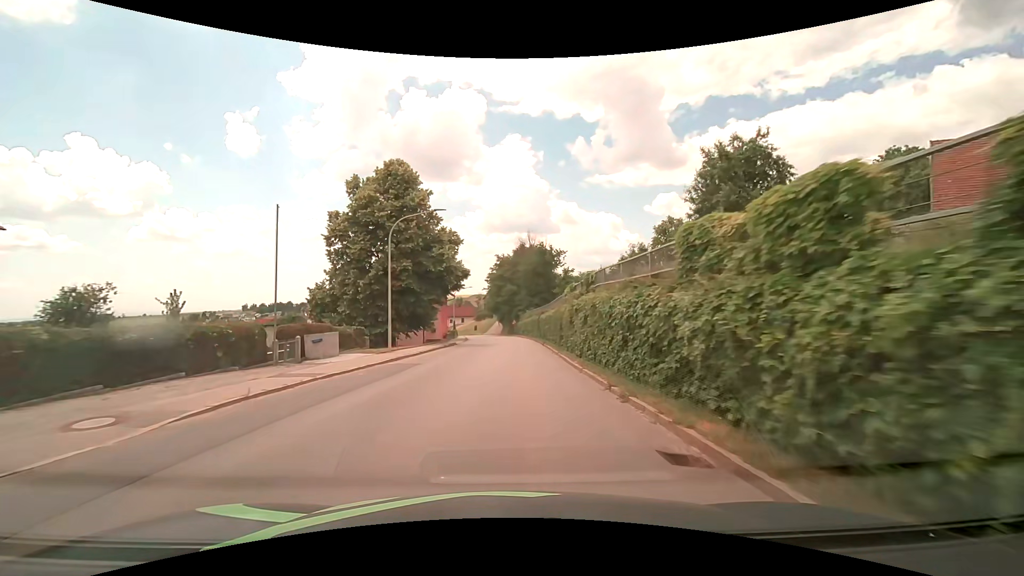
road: tertiary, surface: asphalt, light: Day
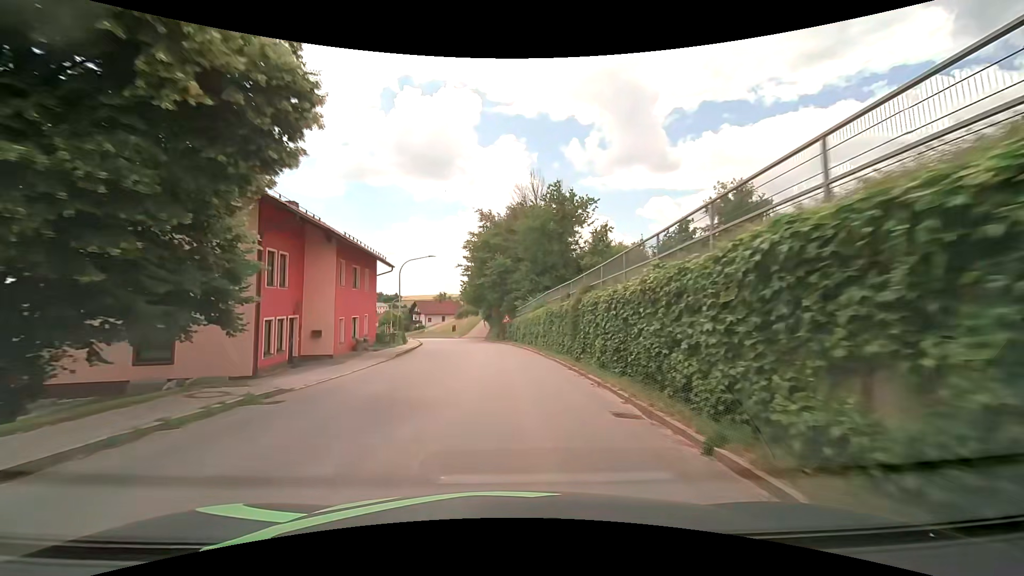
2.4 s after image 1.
(+0.4, +31.4) m; +1°
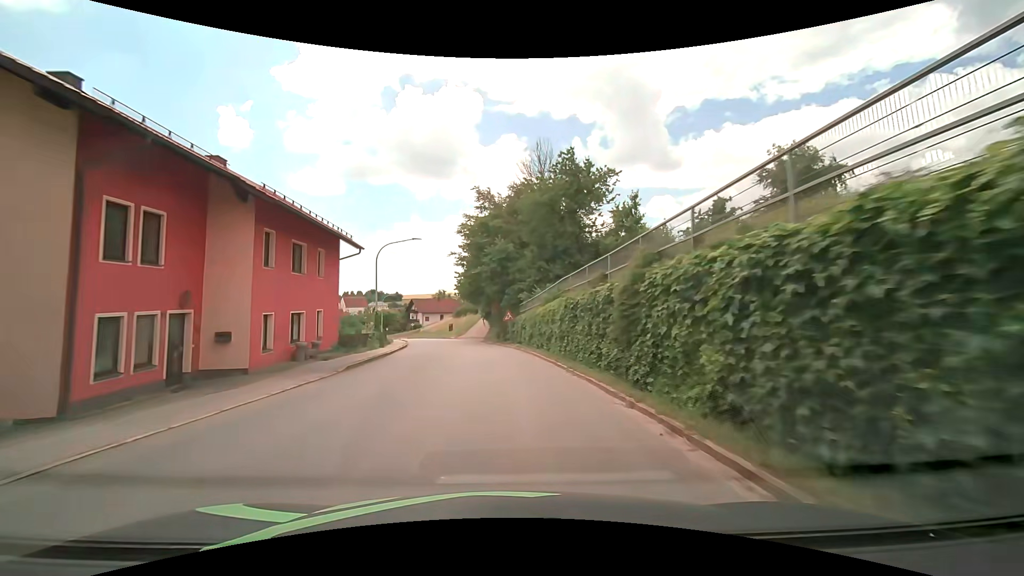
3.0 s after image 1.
(0.0, +7.7) m; 0°
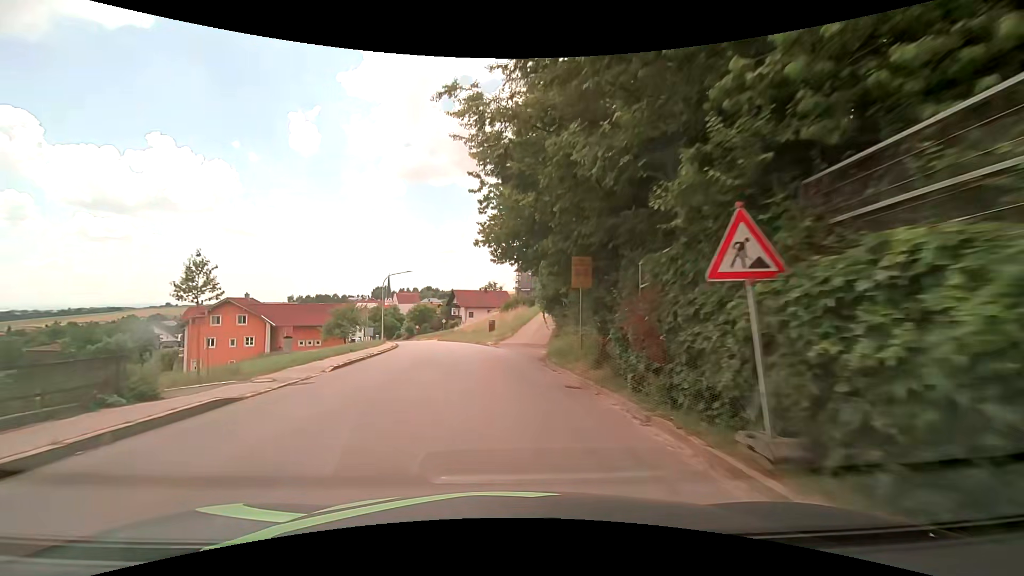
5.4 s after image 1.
(-1.6, +30.5) m; -7°
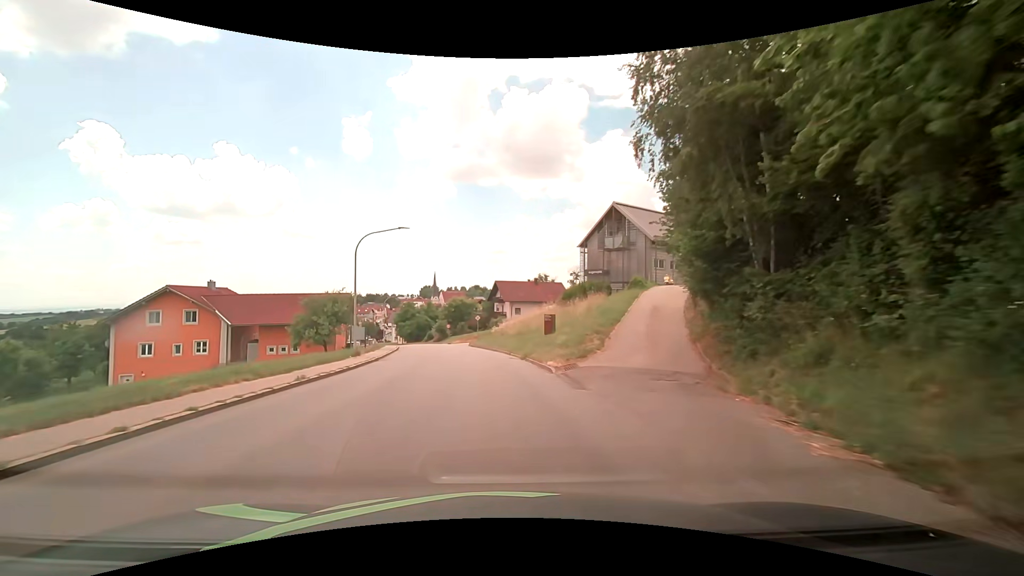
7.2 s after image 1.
(-1.0, +22.8) m; -5°
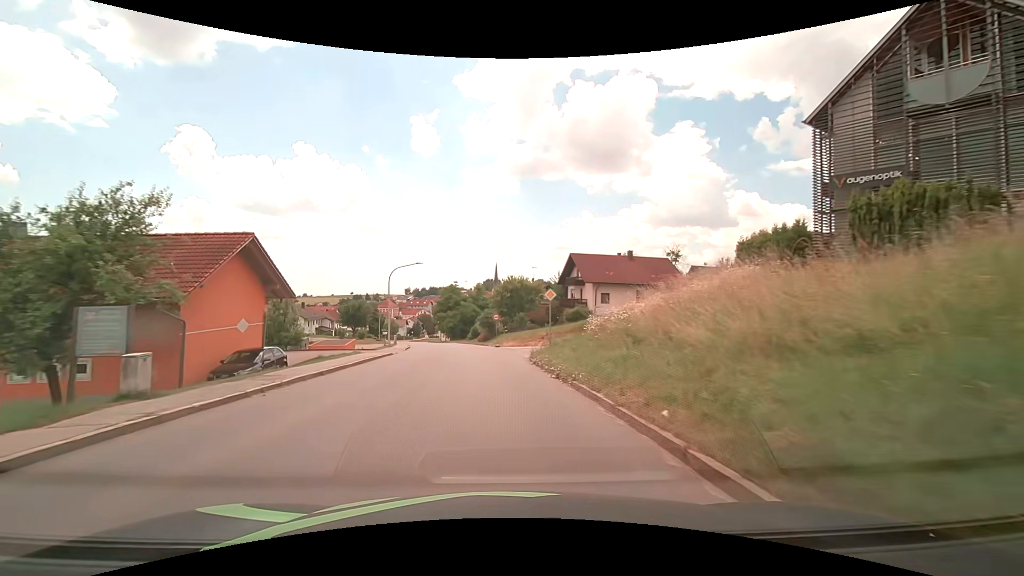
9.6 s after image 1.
(-2.0, +30.5) m; -7°
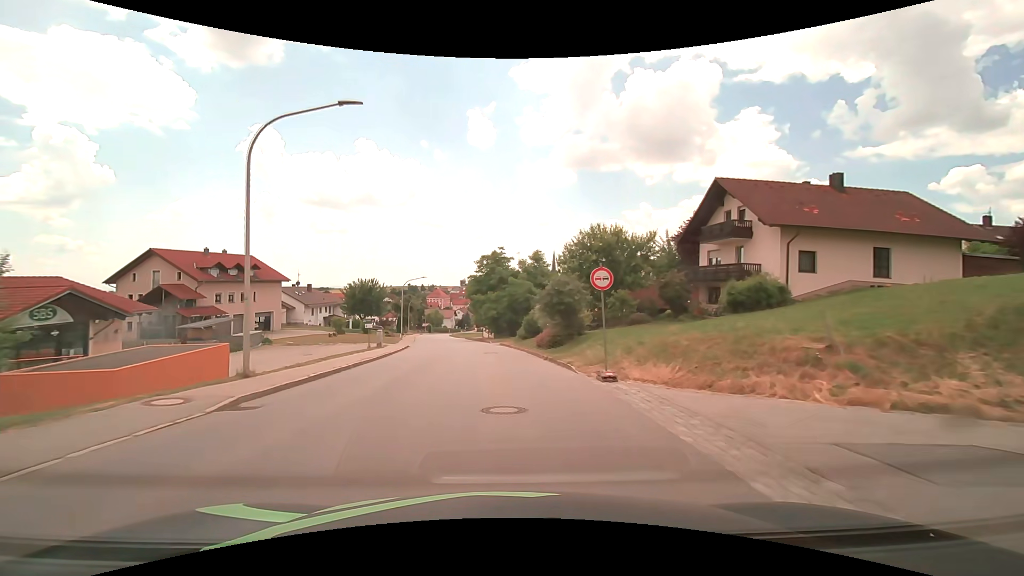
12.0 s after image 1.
(-1.9, +30.7) m; -7°
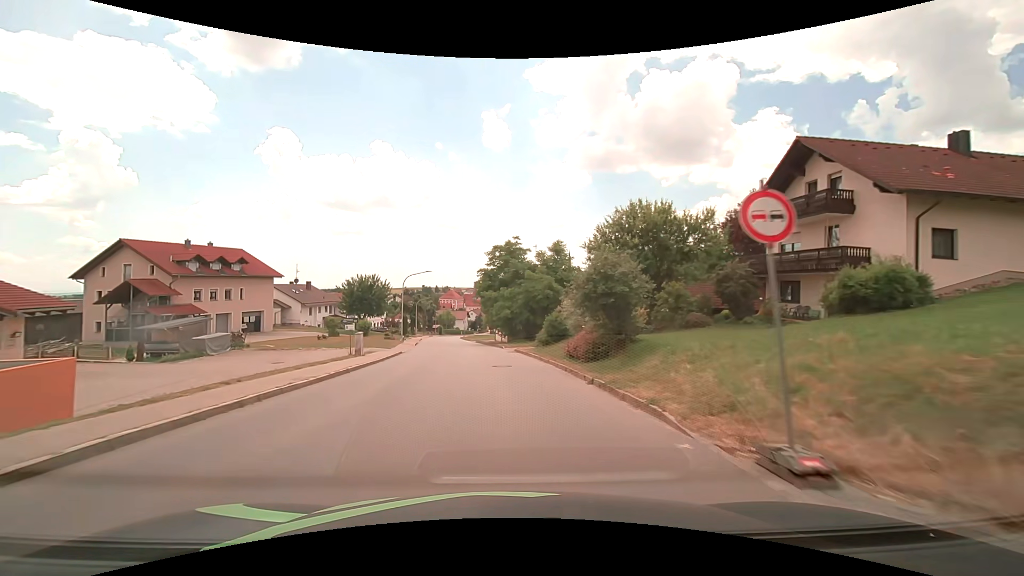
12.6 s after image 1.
(-0.1, +7.7) m; -2°
(0, +10) (-1, +20) (-1, +30) (-3, +40) (-4, +50) (-6, +60) (-7, +70) (-9, +79) (-10, +89) (-11, +99) m
